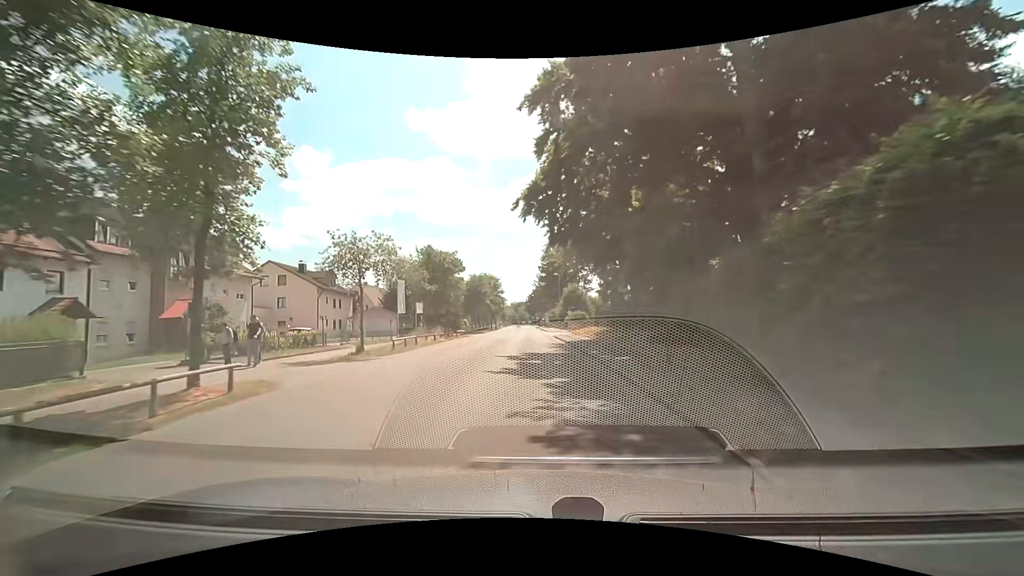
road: tertiary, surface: asphalt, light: Day
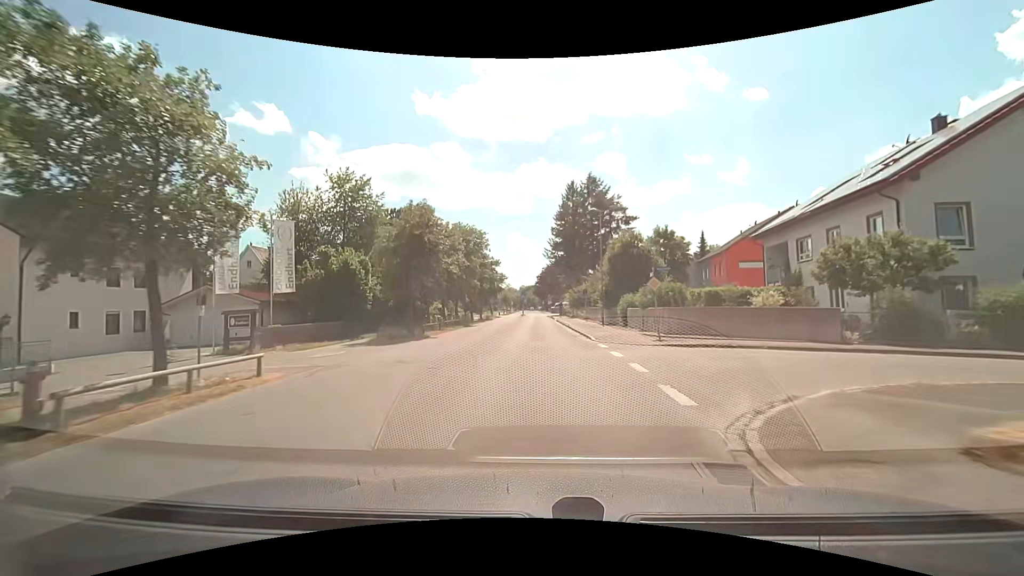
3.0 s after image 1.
(-0.7, +36.6) m; -1°
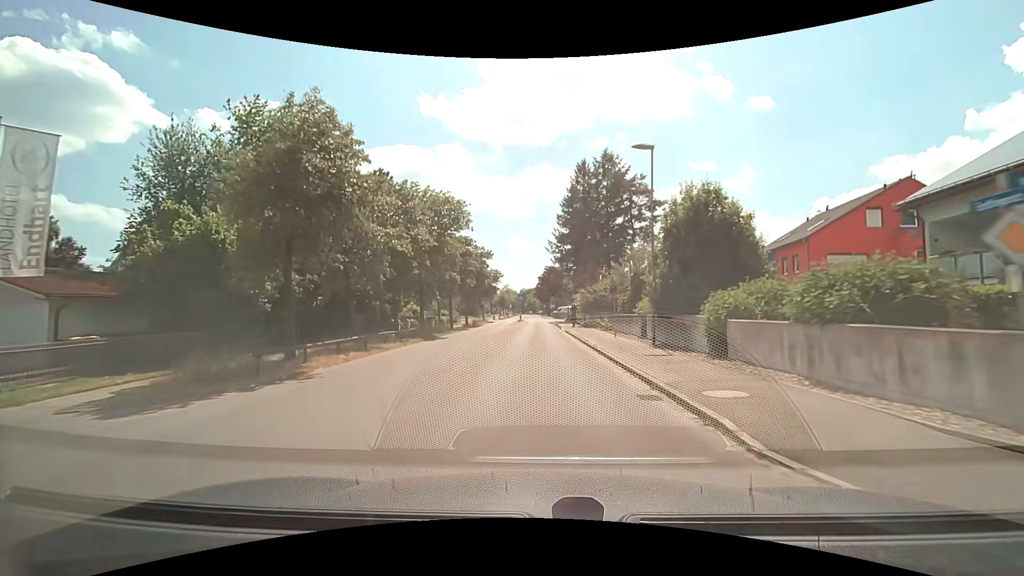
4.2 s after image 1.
(0.0, +14.4) m; 0°
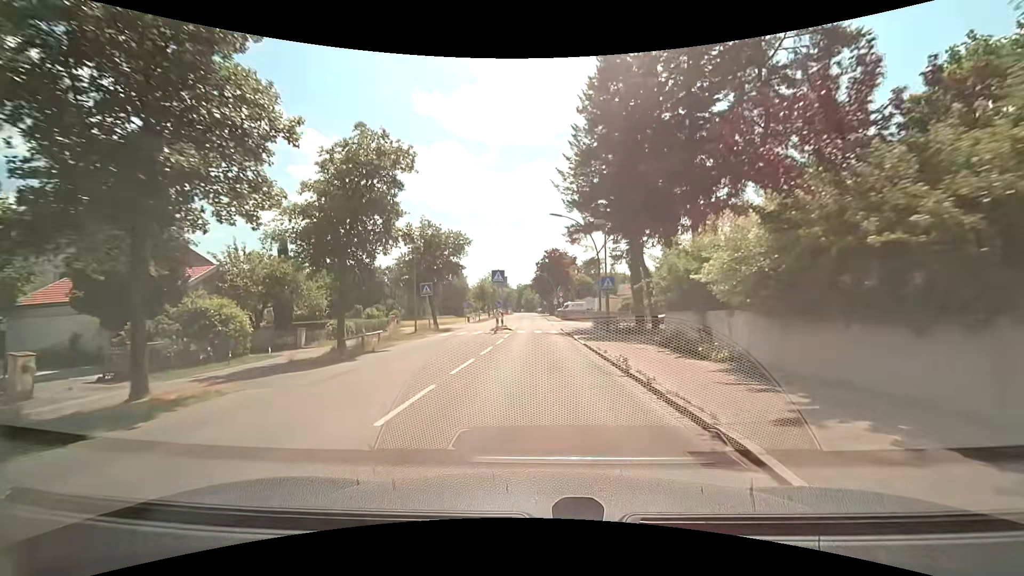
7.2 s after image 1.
(-0.4, +35.2) m; 0°
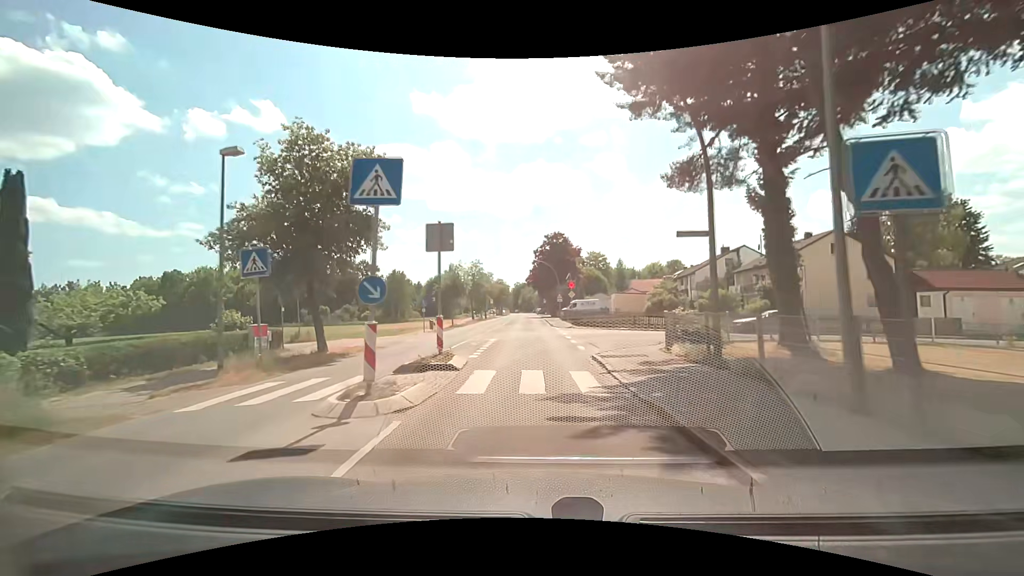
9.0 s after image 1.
(0.0, +21.1) m; 0°
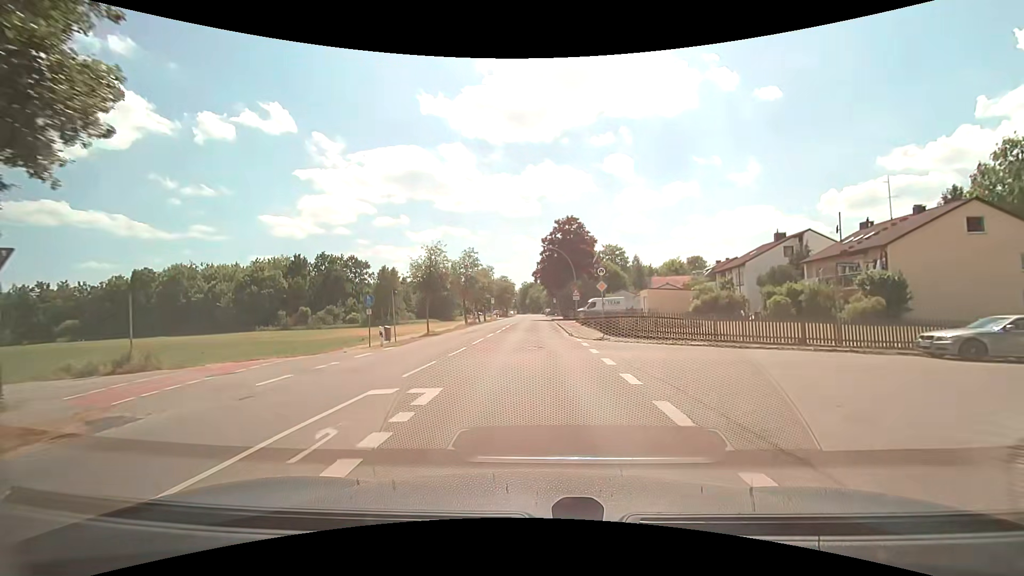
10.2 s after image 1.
(-0.1, +14.2) m; -1°
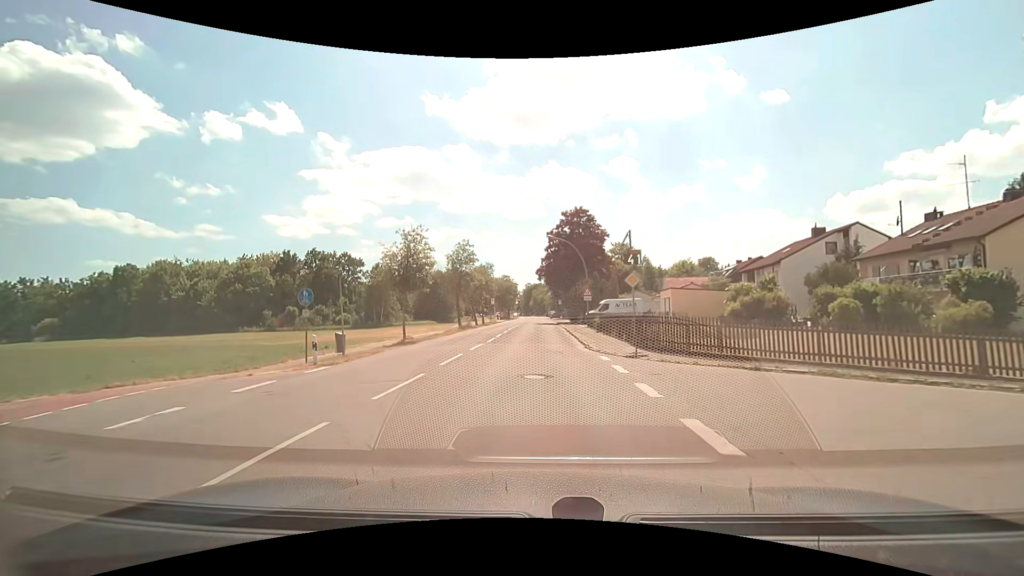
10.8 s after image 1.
(0.0, +7.1) m; 0°
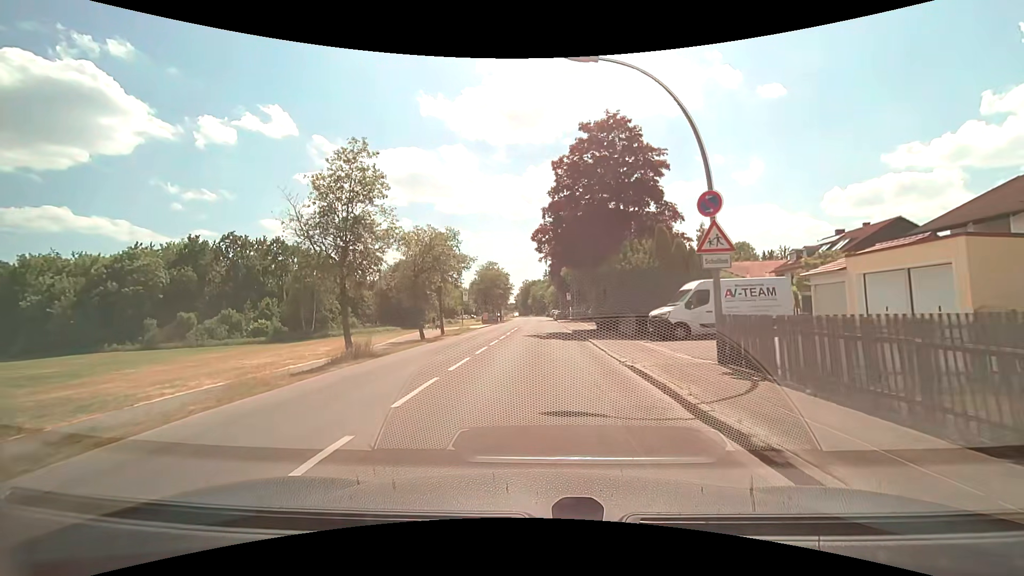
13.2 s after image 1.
(+0.1, +28.4) m; +1°
(0, +10) (0, +20) (0, +30) (0, +40) (0, +50) (0, +60) (0, +70) (0, +80) (0, +90) (0, +100) m
